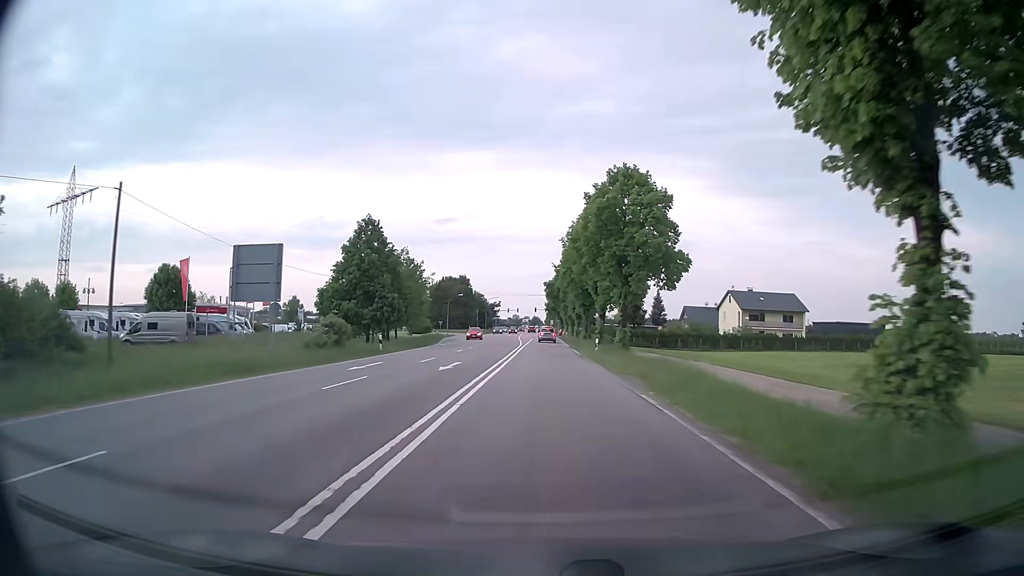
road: secondary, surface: asphalt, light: Day
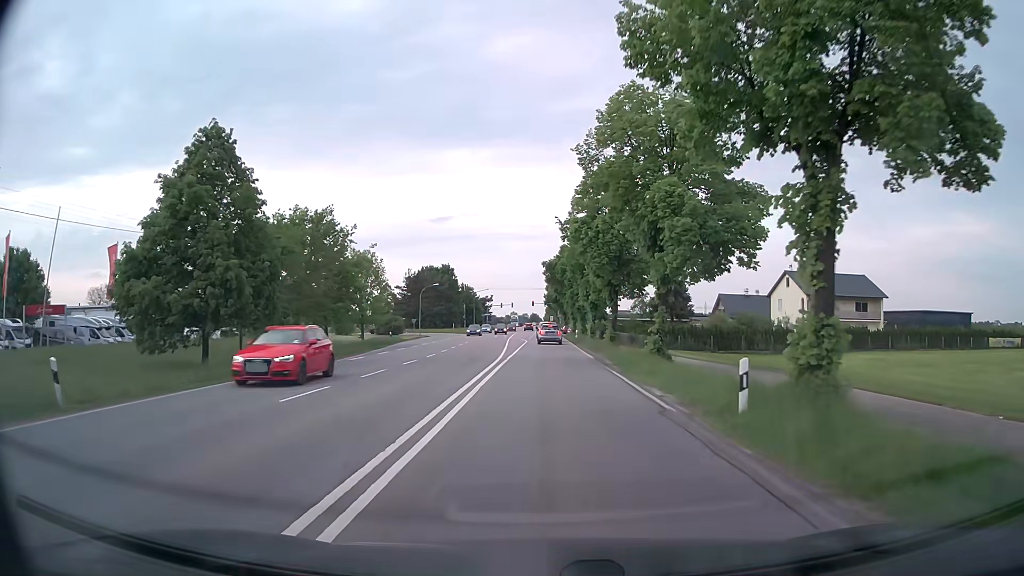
(+0.1, +25.7) m; 0°
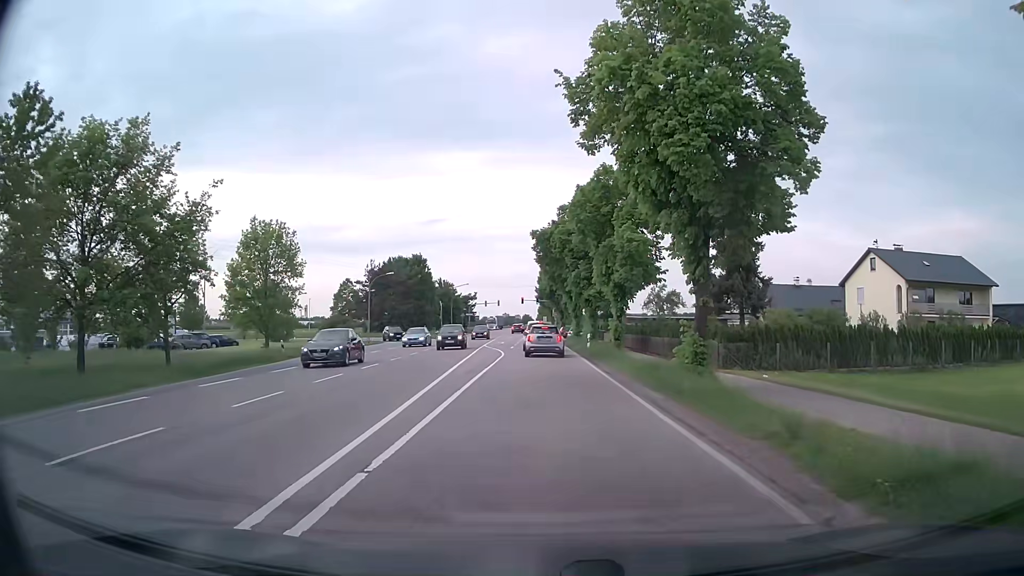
(+0.1, +23.3) m; +1°
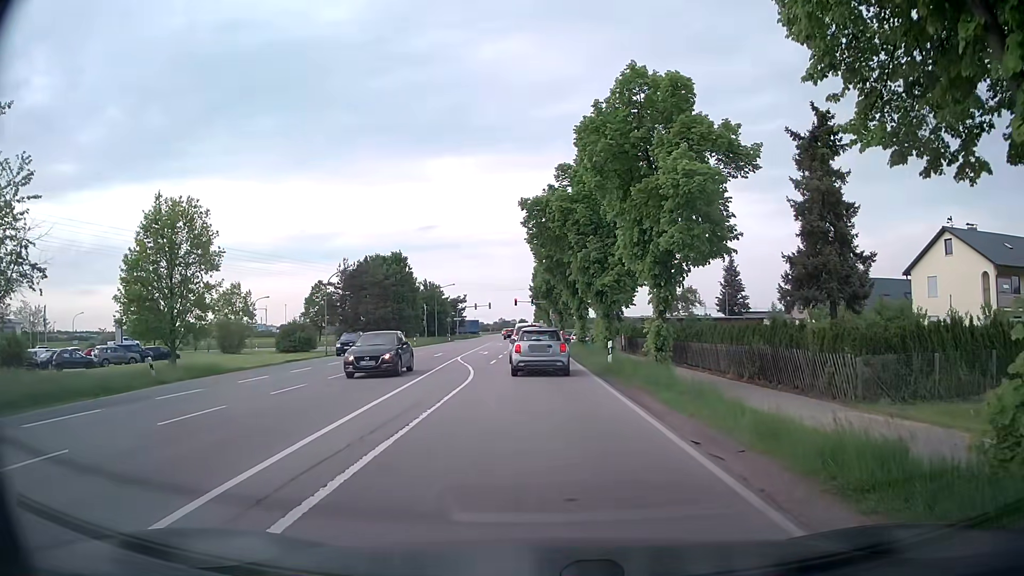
(0.0, +12.6) m; -1°
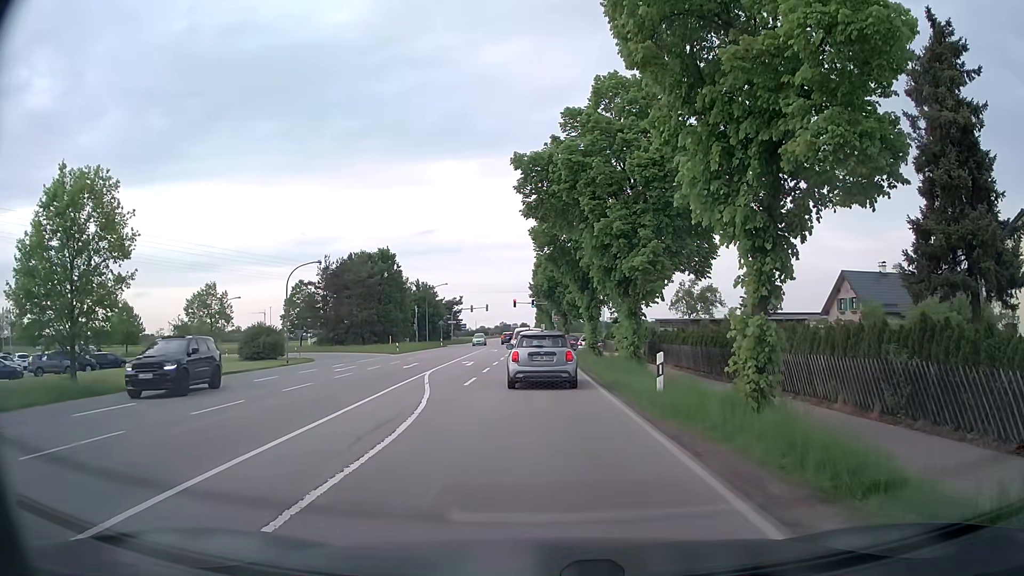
(+0.1, +9.3) m; +2°
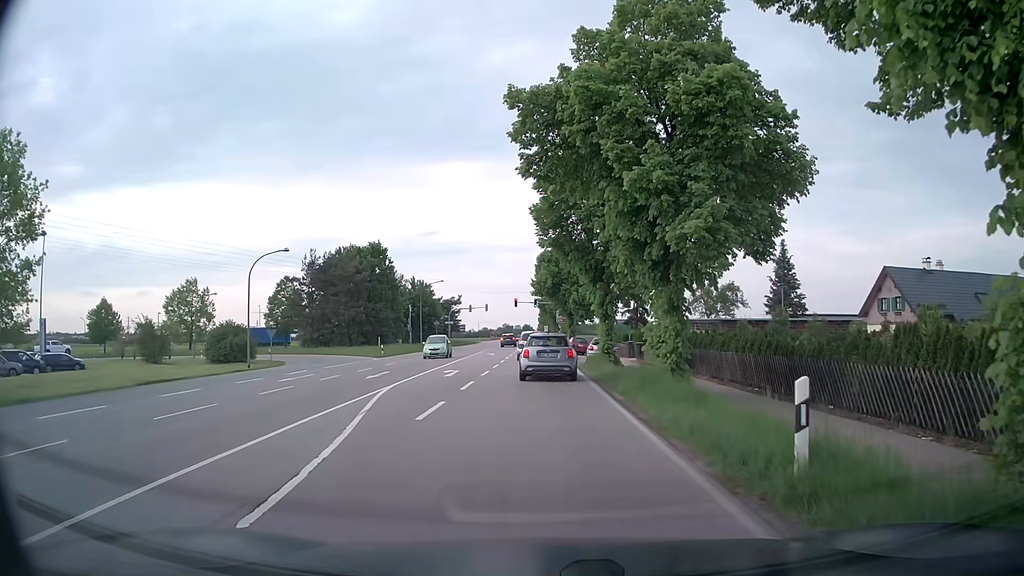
(-0.1, +7.4) m; -2°
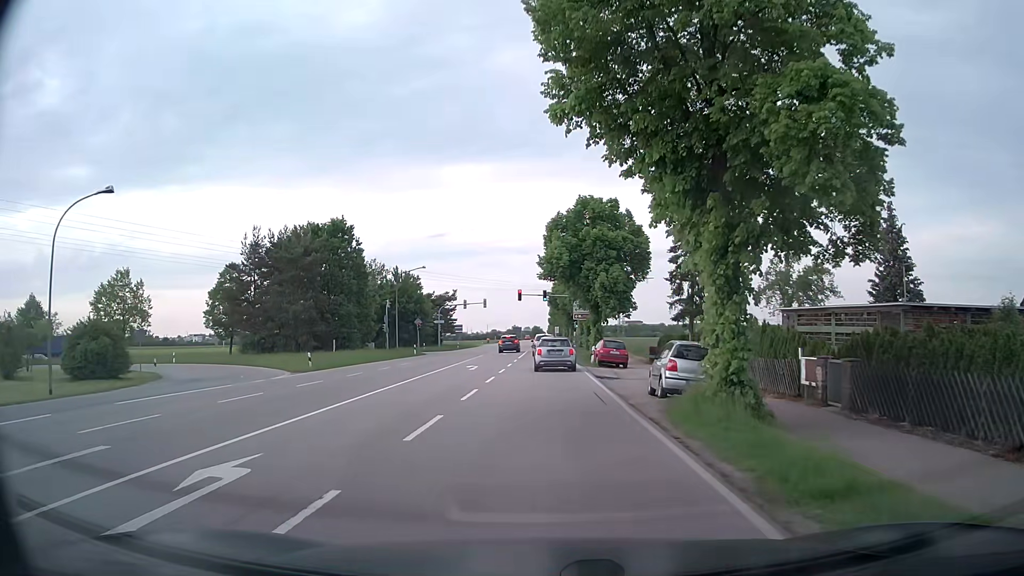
(0.0, +20.5) m; 0°
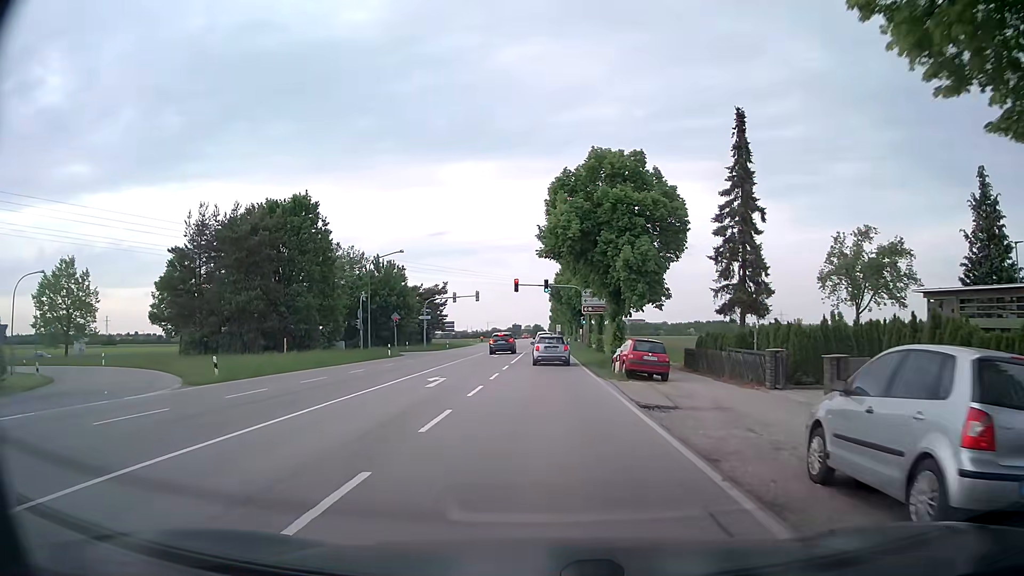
(-0.1, +11.5) m; -1°
(0, +10) (0, +20) (0, +30) (+1, +40) (+1, +50) (+1, +60) (+1, +70) (+1, +80) (+1, +90) (+1, +100) m
